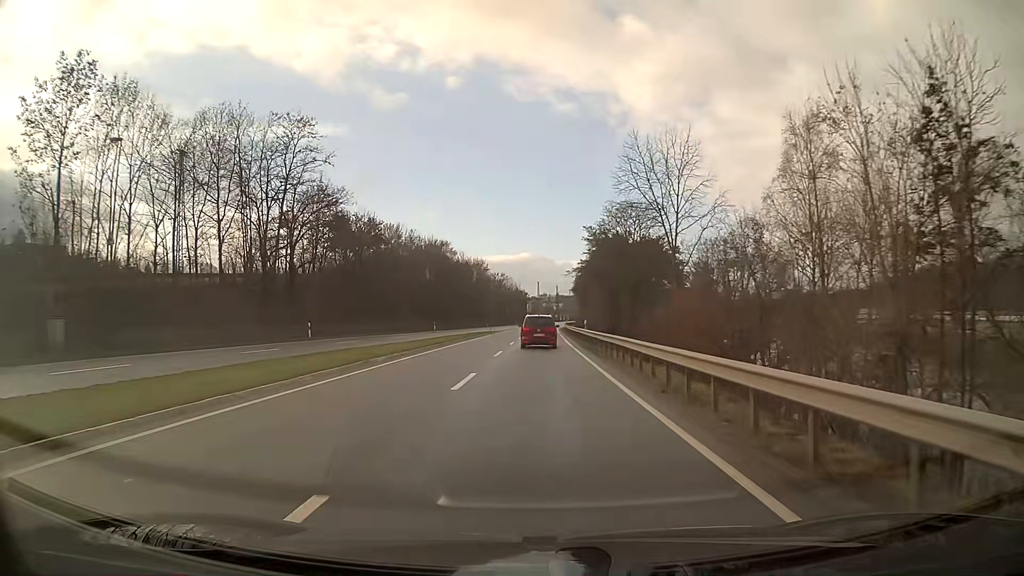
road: primary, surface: asphalt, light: Day
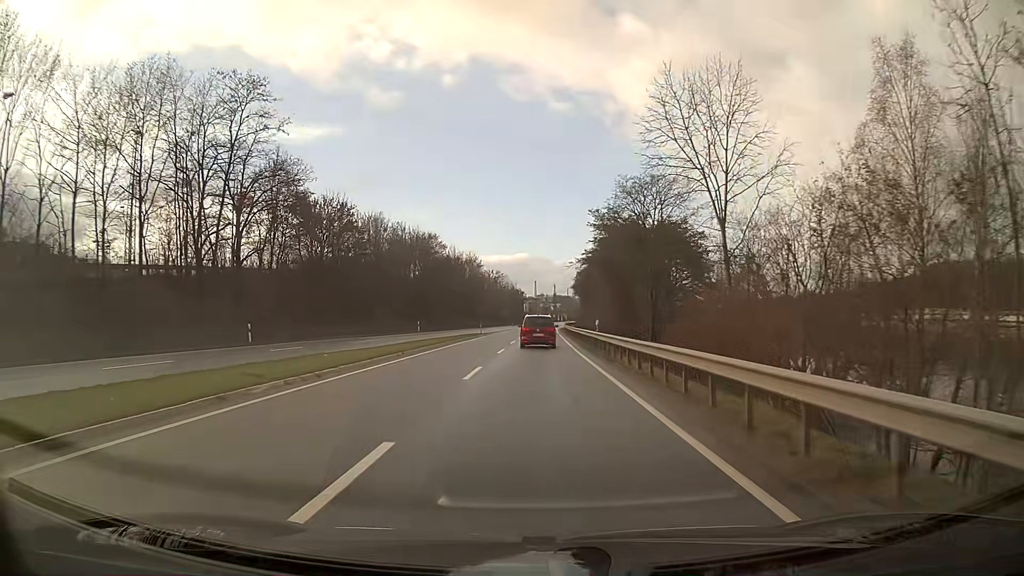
(0.0, +9.8) m; 0°
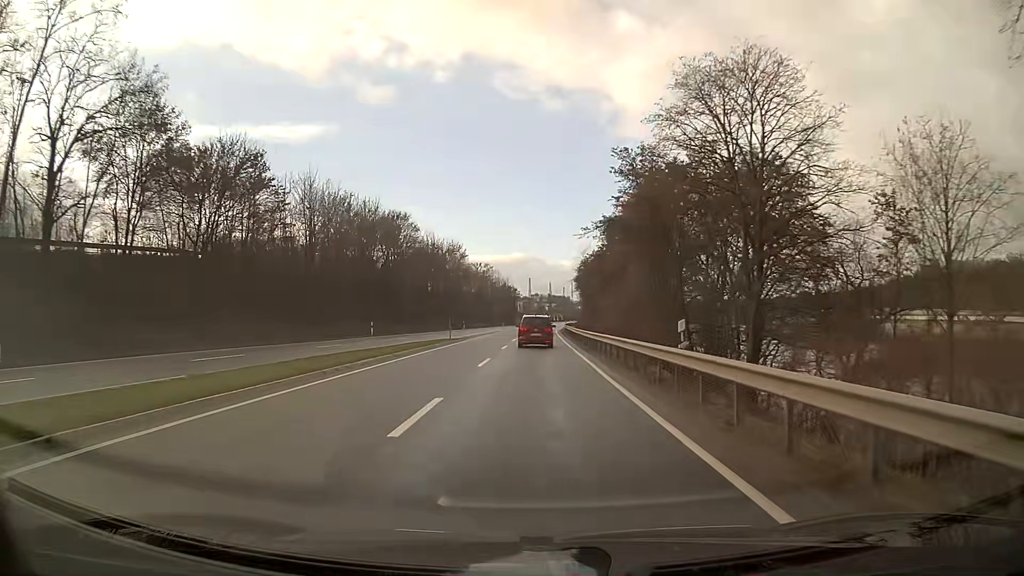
(+0.1, +19.8) m; +1°
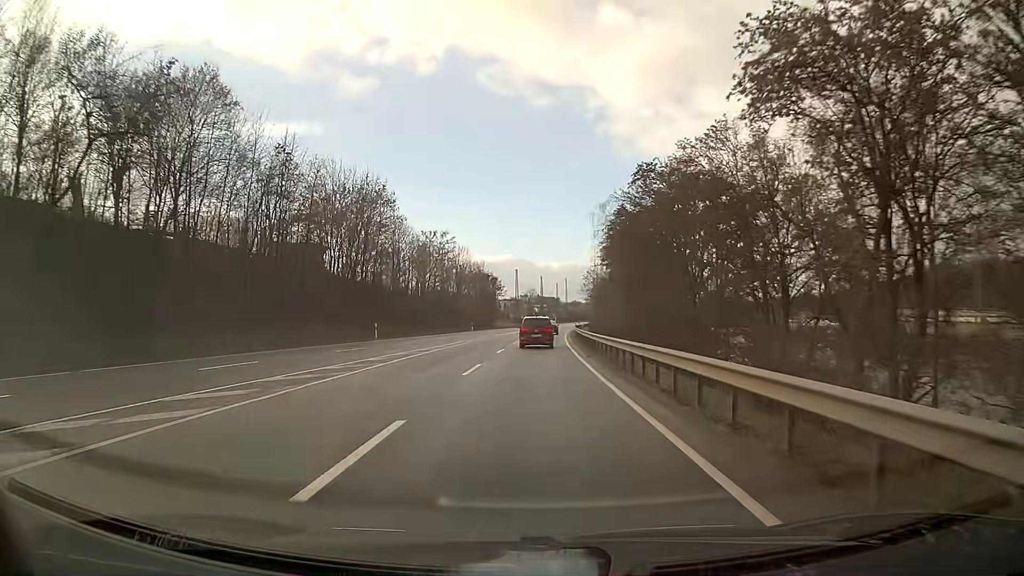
(0.0, +50.8) m; +1°
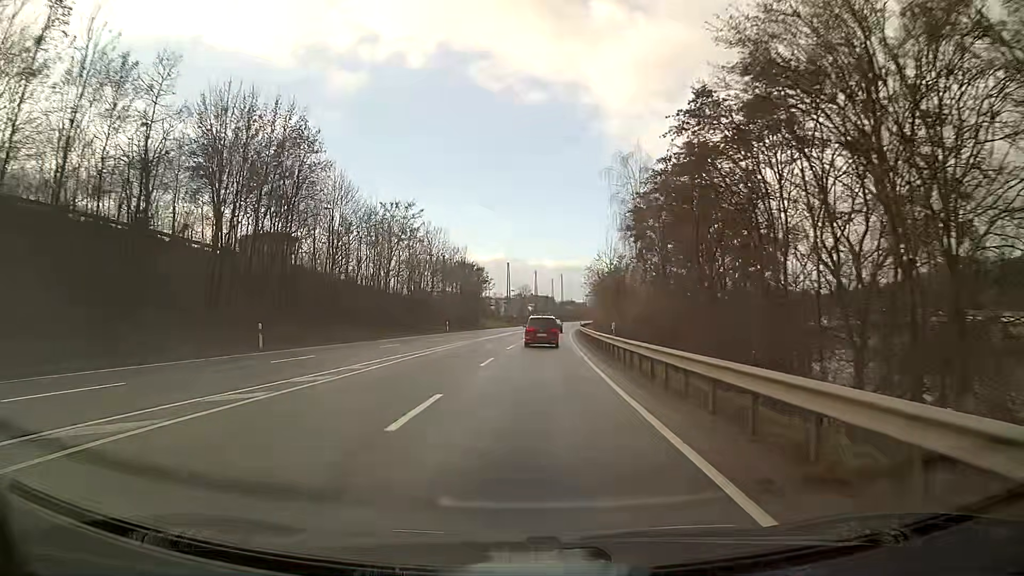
(+0.1, +20.8) m; +1°
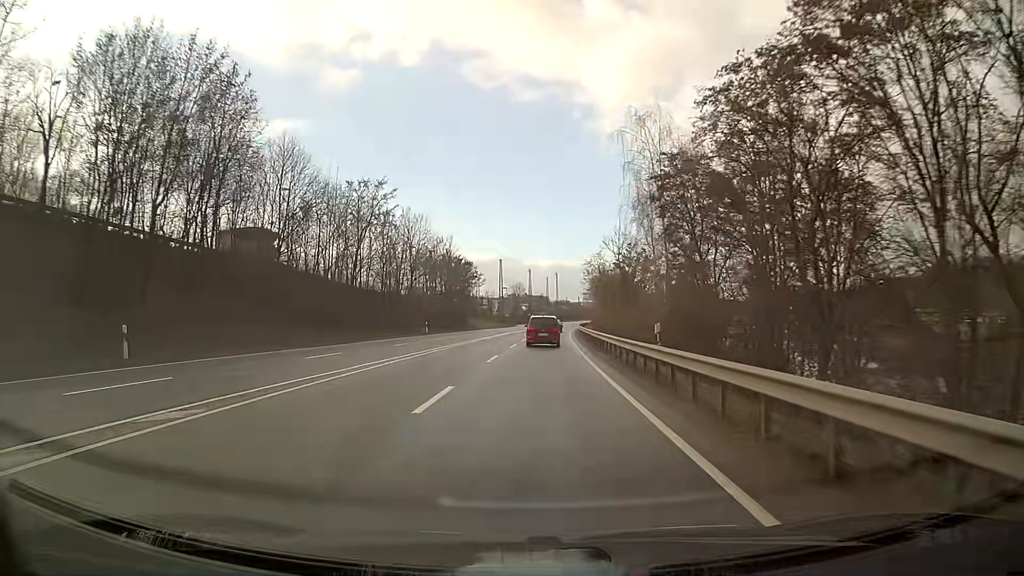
(+0.1, +10.5) m; +1°
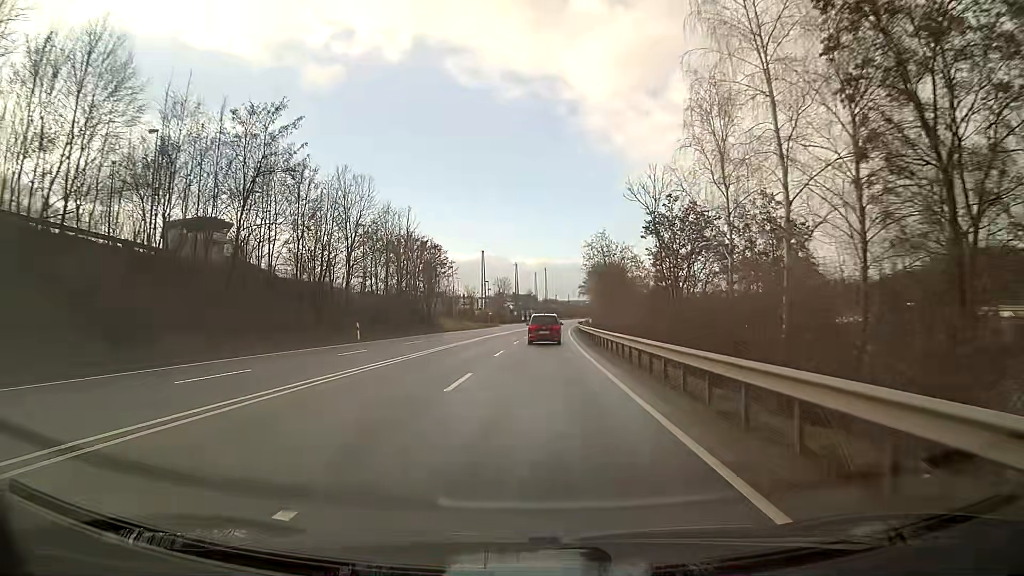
(+0.1, +21.1) m; +1°
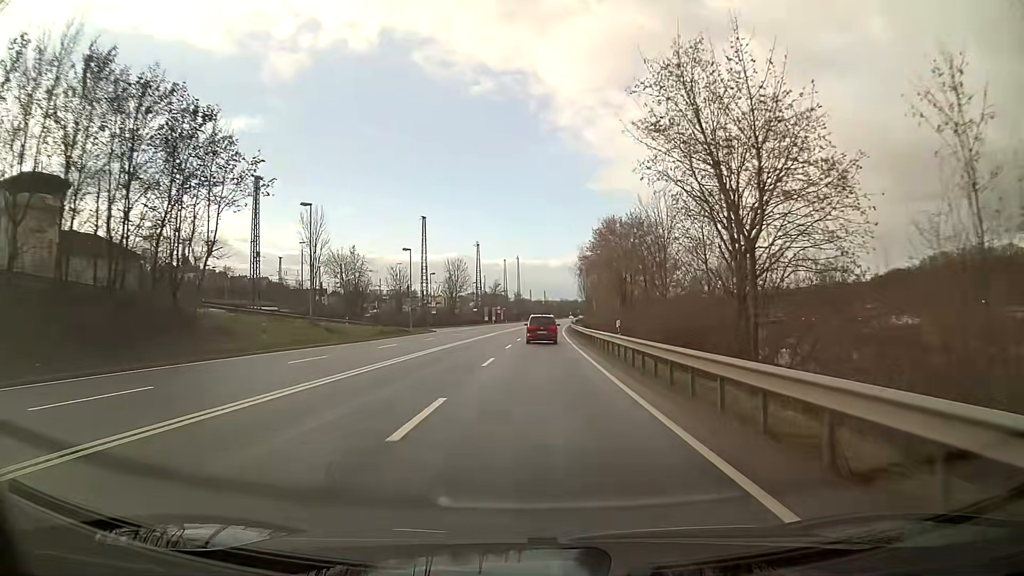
(+1.1, +53.3) m; +3°
